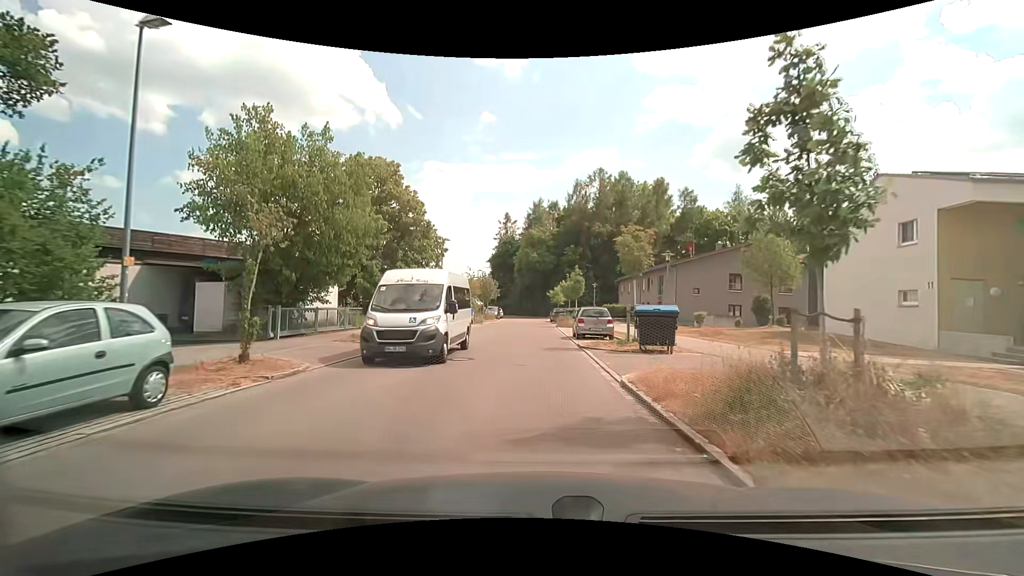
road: residential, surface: asphalt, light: Day
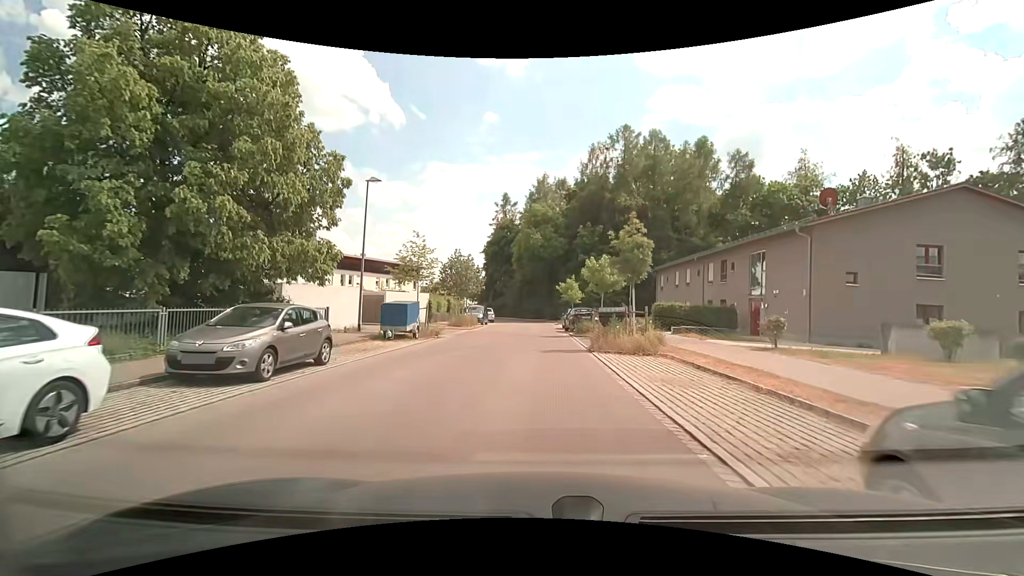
(-0.3, +22.1) m; -1°
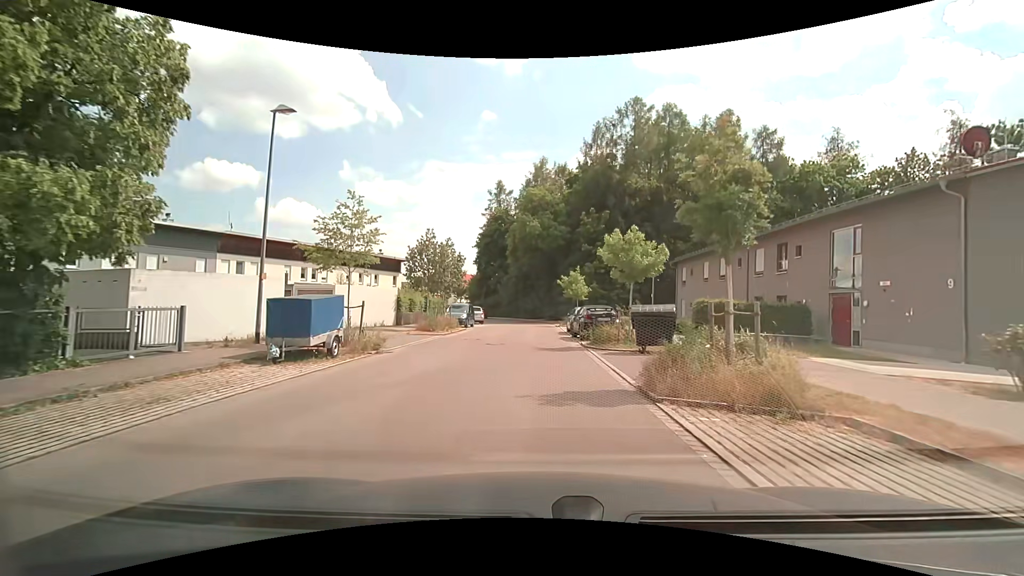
(+0.1, +8.9) m; +1°
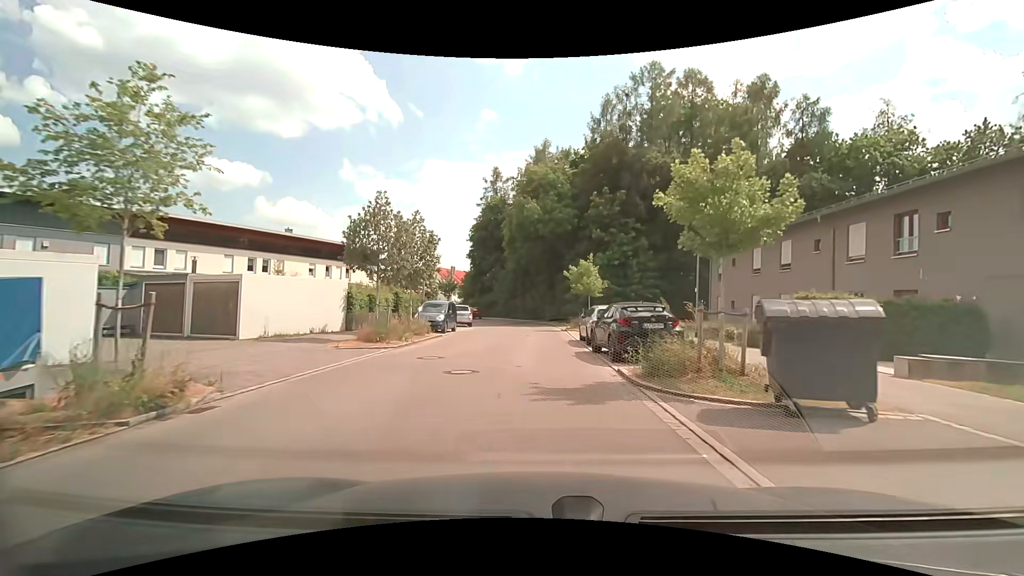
(0.0, +8.9) m; -1°
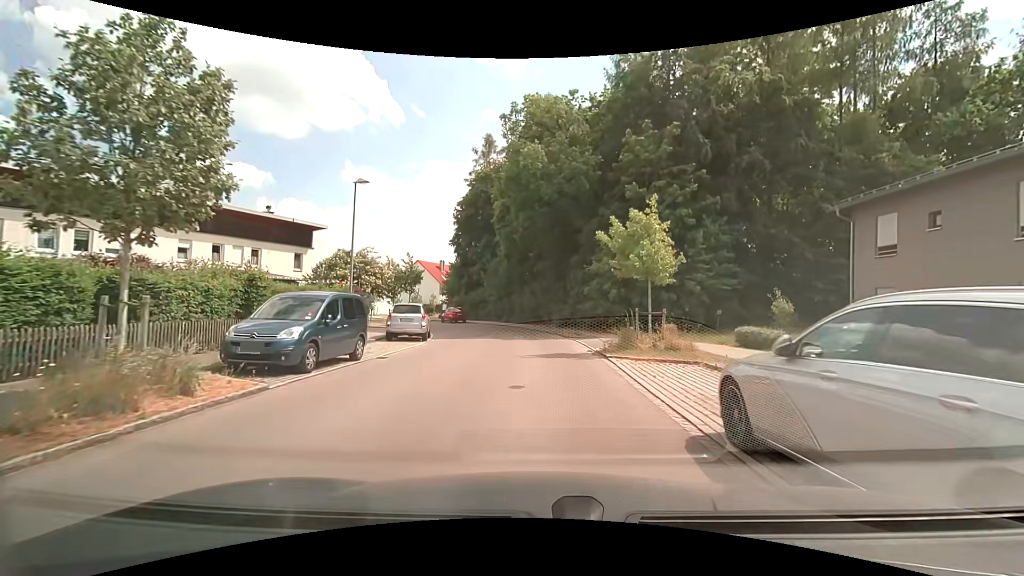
(+0.1, +16.6) m; 0°
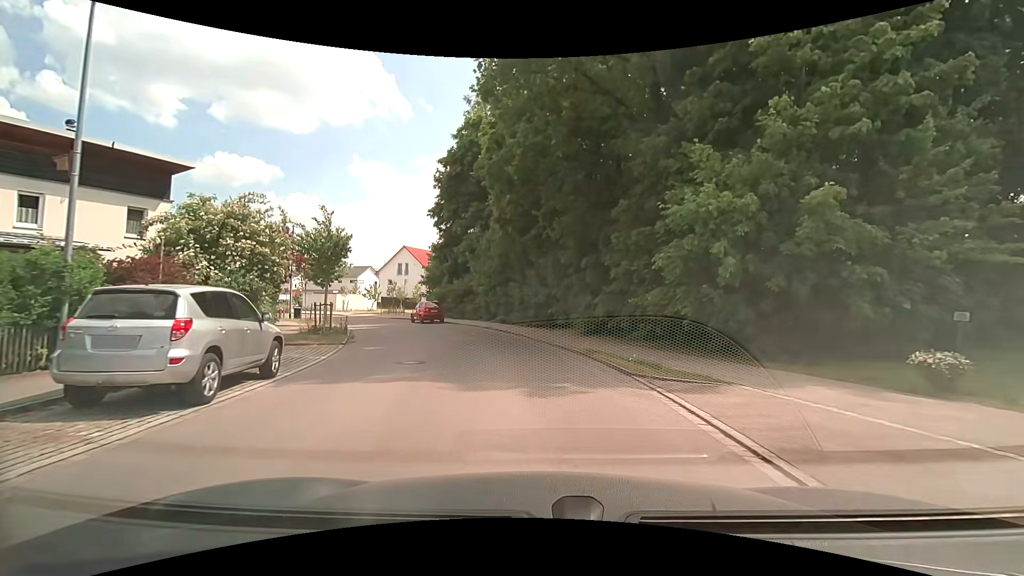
(-0.1, +15.4) m; 0°
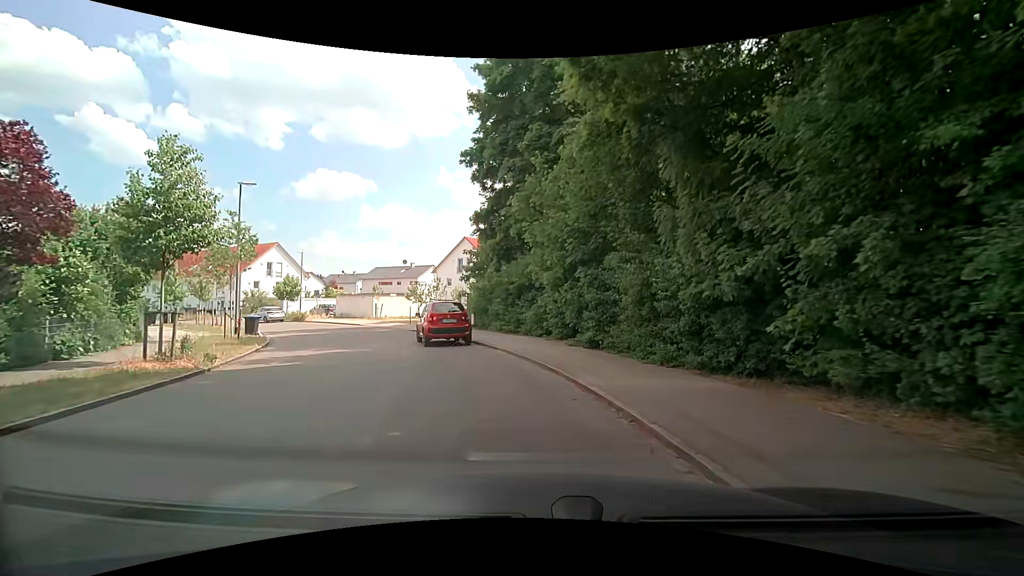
(-1.1, +18.4) m; -10°
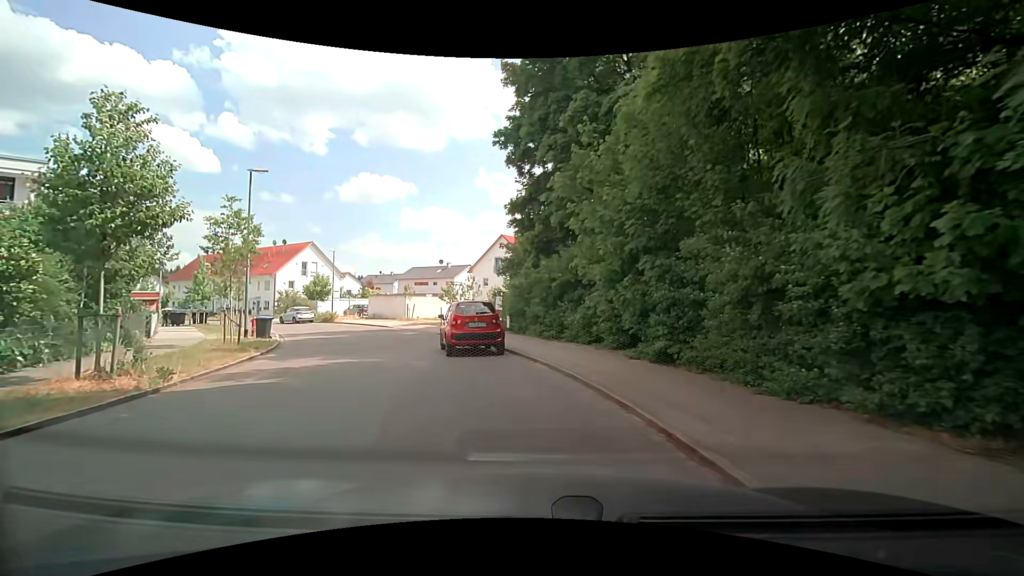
(-0.1, +3.3) m; -5°
